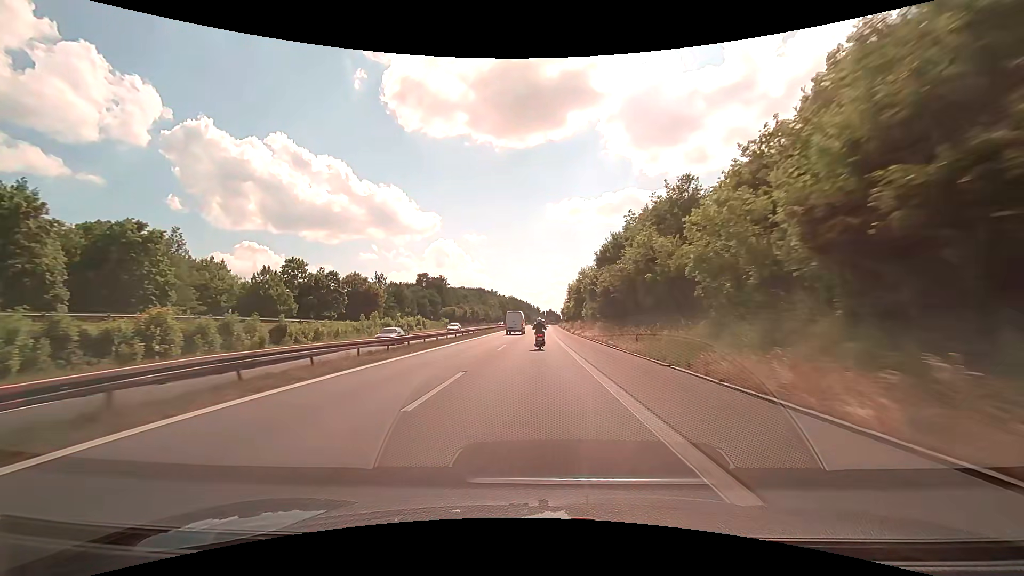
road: motorway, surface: asphalt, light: Day
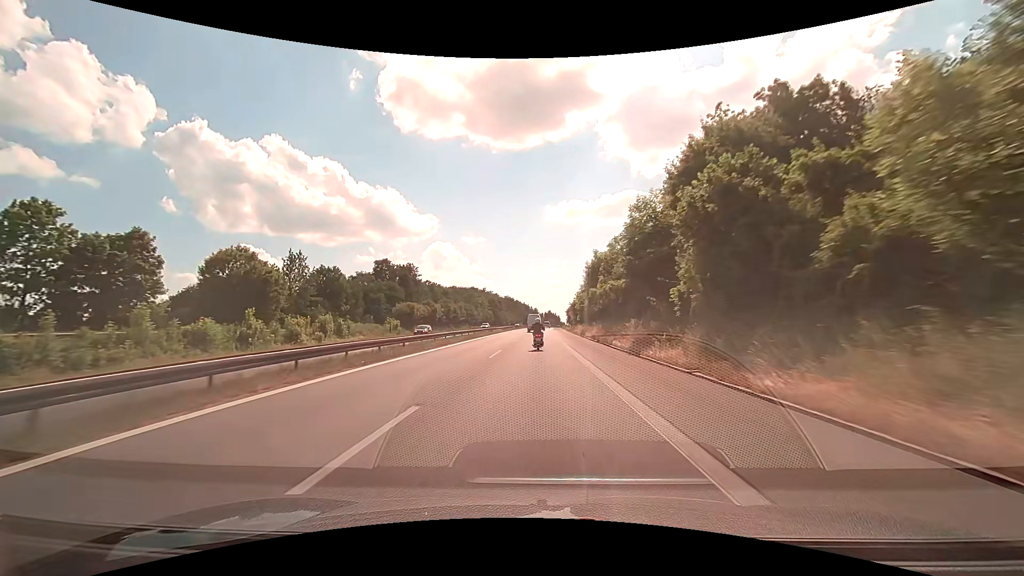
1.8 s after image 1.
(0.0, +41.4) m; 0°
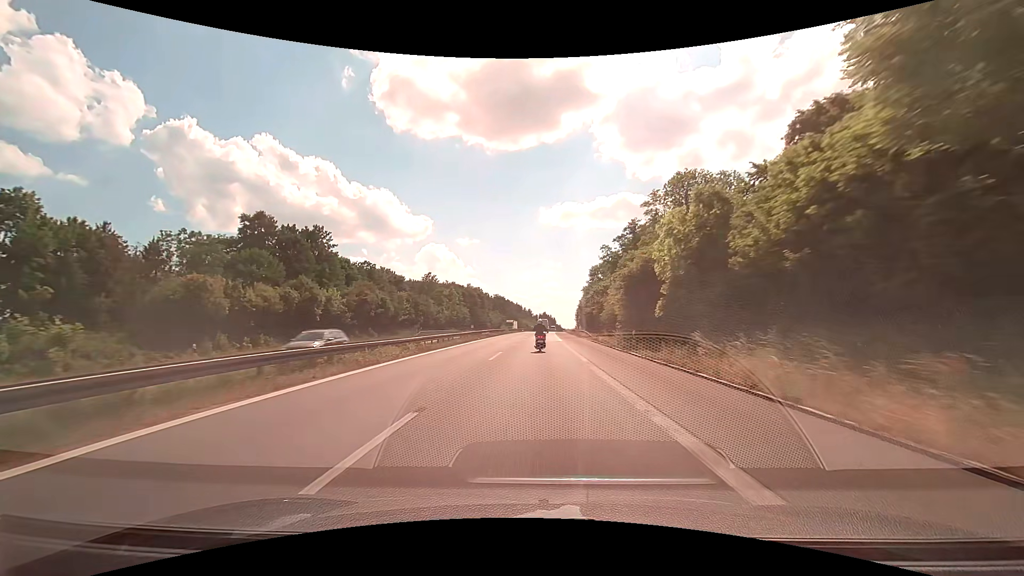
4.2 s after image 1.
(+0.1, +54.3) m; +1°
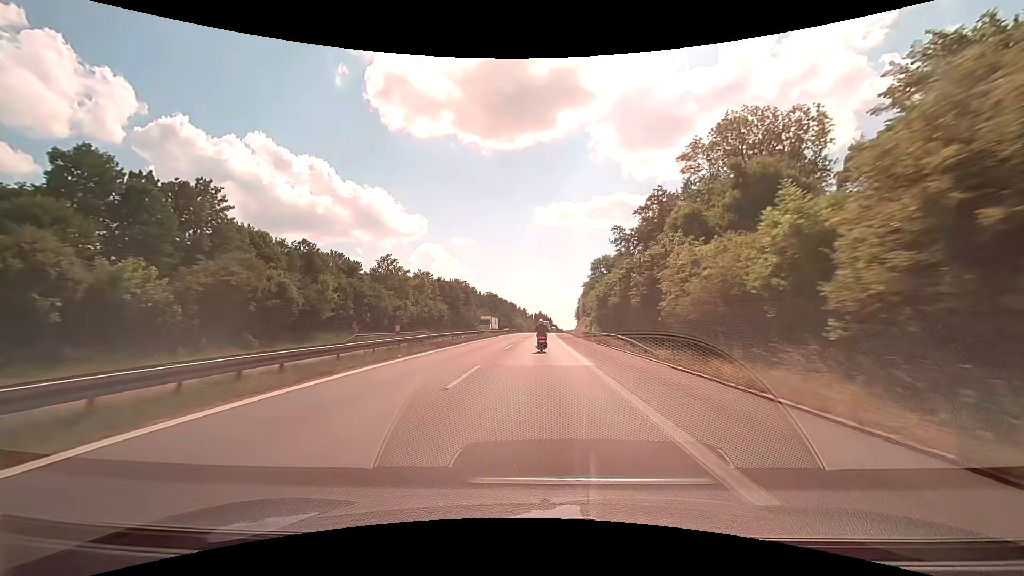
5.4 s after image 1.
(+0.1, +26.9) m; +1°
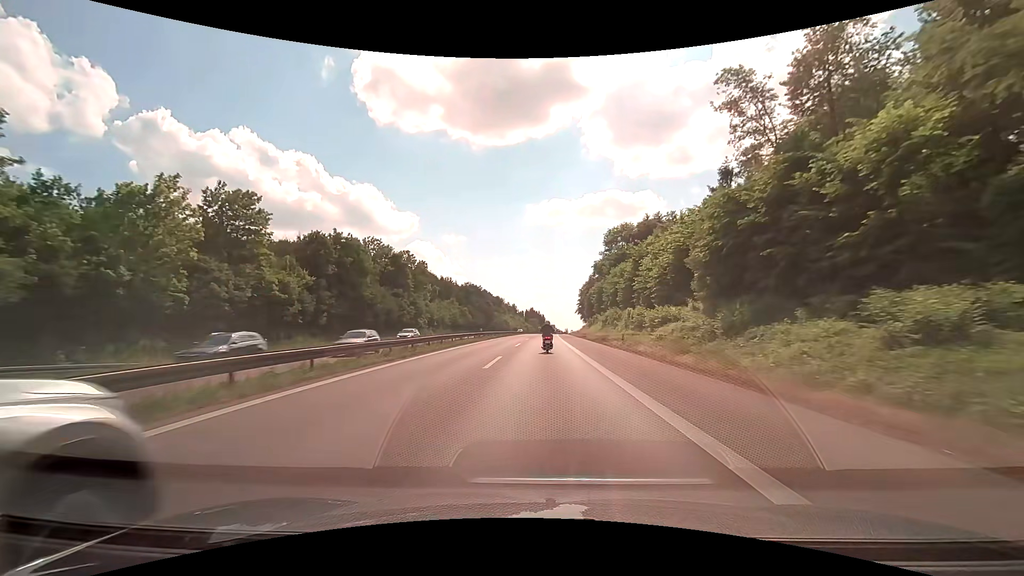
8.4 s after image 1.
(+0.4, +66.5) m; +1°
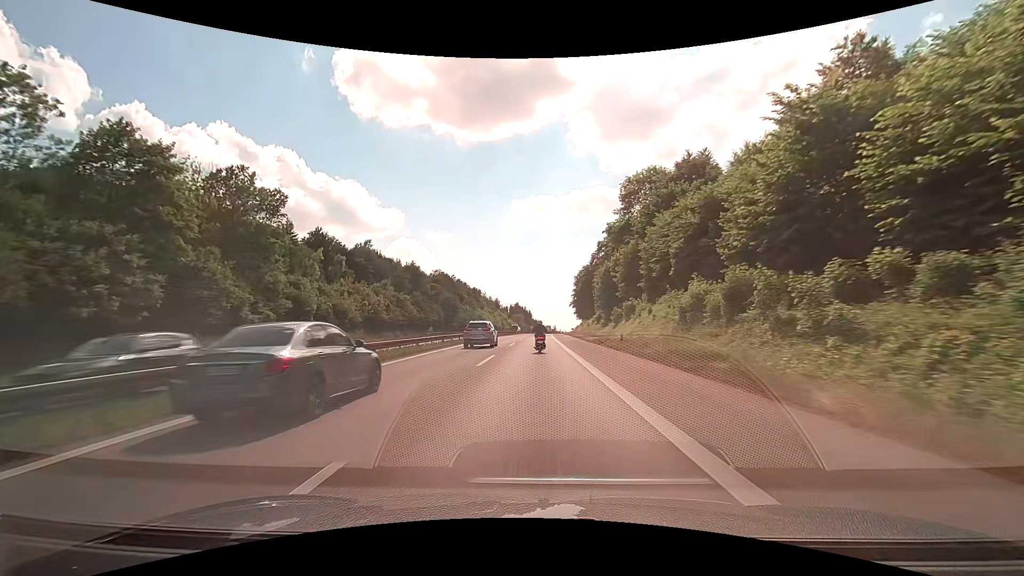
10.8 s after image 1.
(+0.8, +52.7) m; +2°
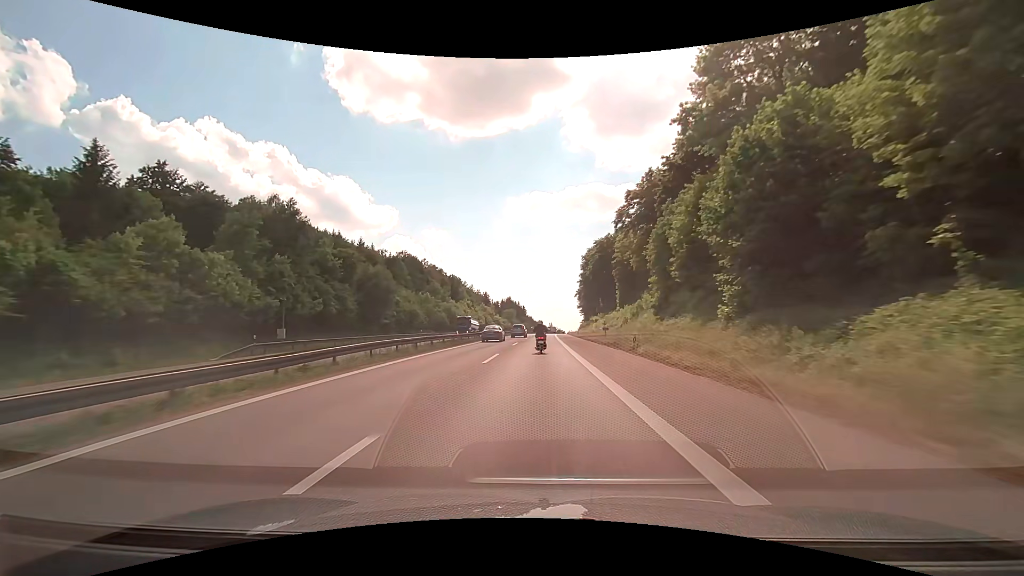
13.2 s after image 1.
(+0.2, +52.5) m; +1°
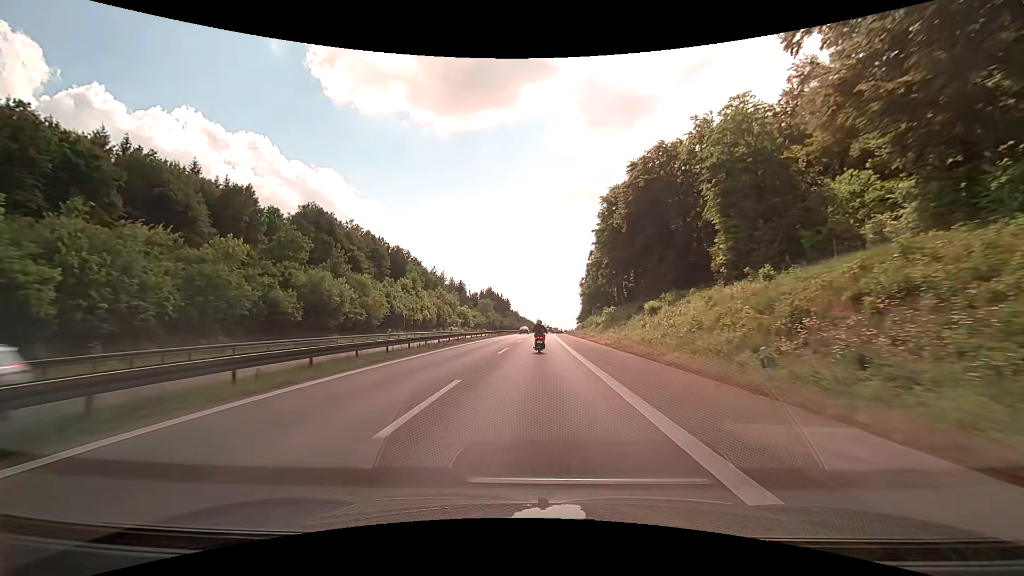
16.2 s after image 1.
(+0.7, +65.8) m; +1°
(0, +10) (0, +20) (0, +30) (+1, +40) (+1, +50) (+1, +60) (+1, +70) (+2, +80) (+2, +90) (+2, +100) m
